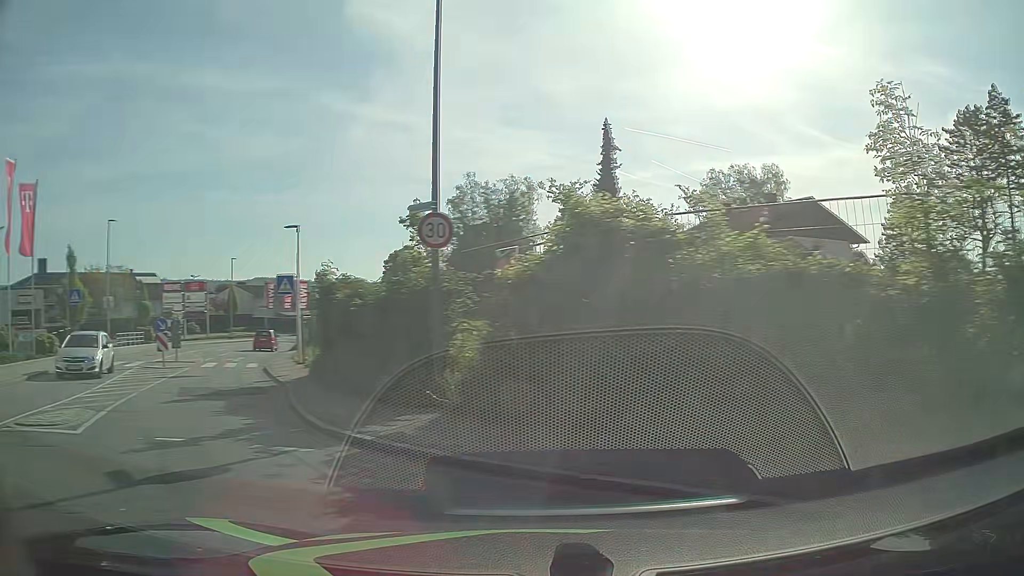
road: tertiary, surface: asphalt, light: Day
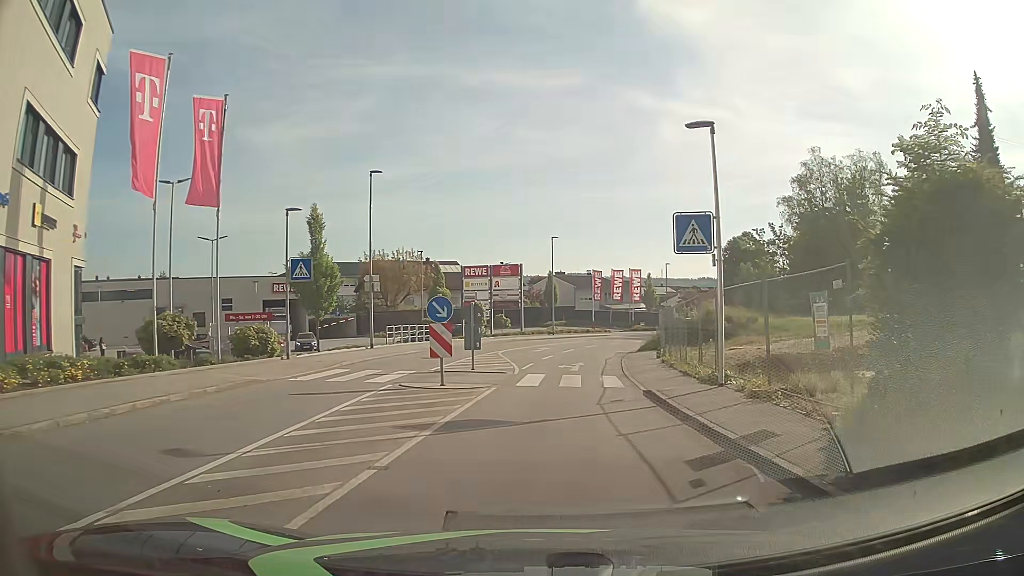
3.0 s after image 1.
(-6.4, +11.6) m; -29°
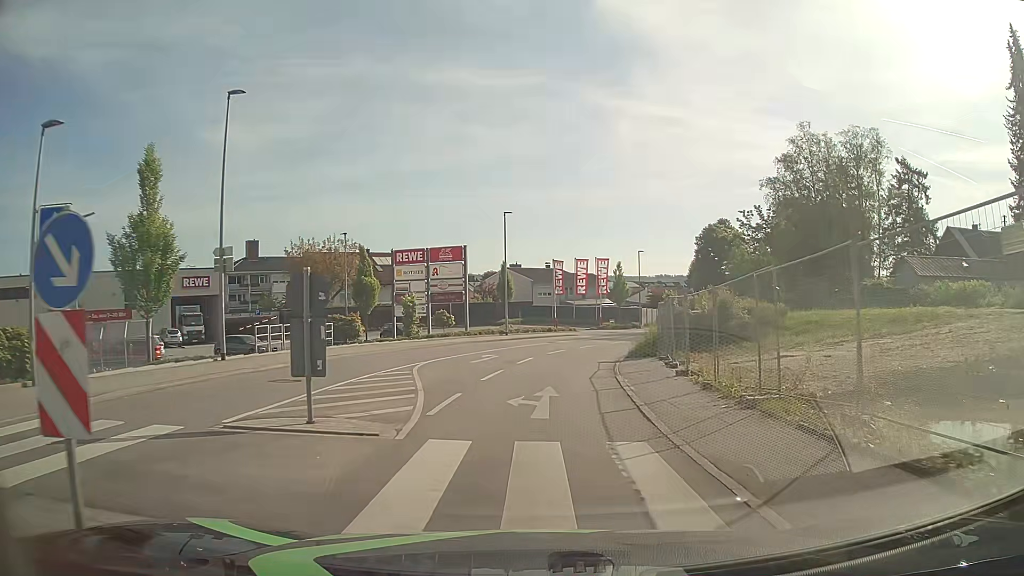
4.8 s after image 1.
(+0.2, +11.7) m; +3°
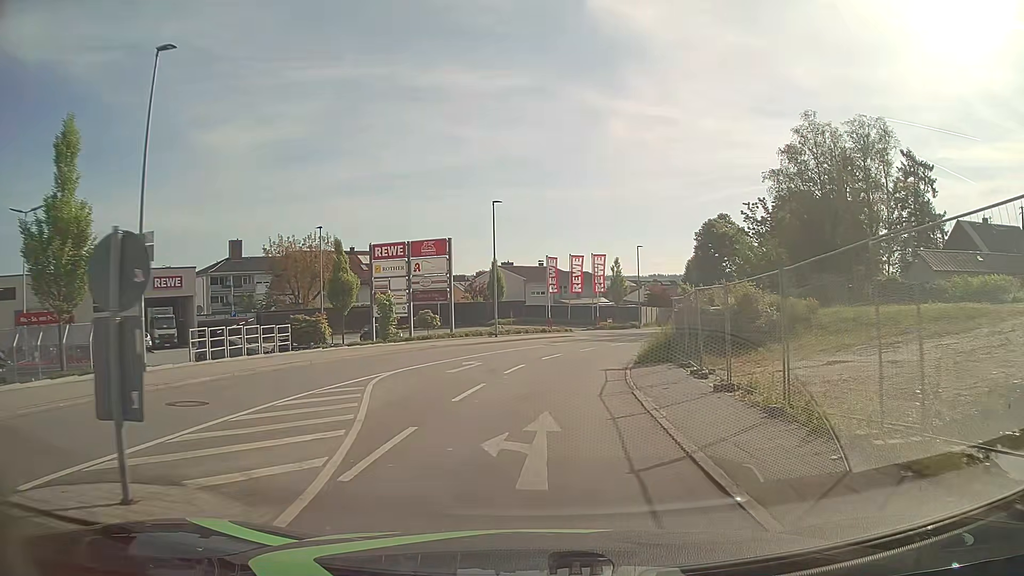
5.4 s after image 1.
(0.0, +4.2) m; 0°
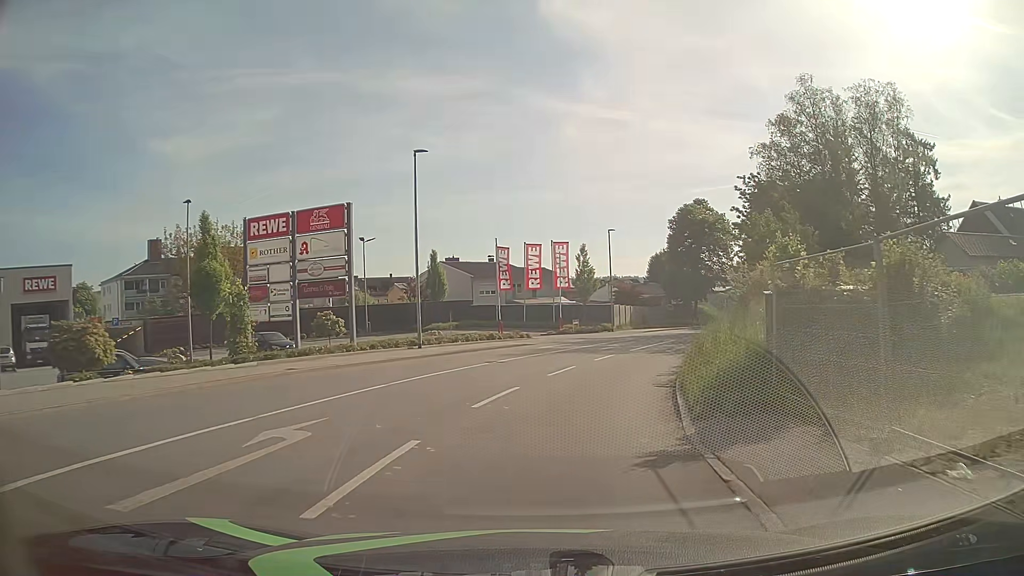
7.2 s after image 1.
(+0.3, +13.1) m; +4°
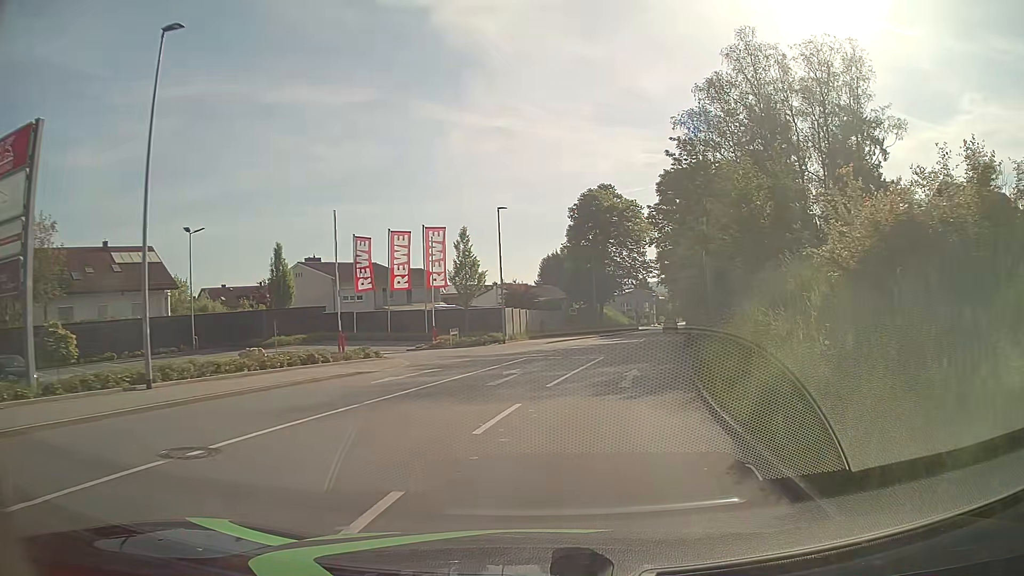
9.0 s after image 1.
(+1.0, +13.8) m; +9°
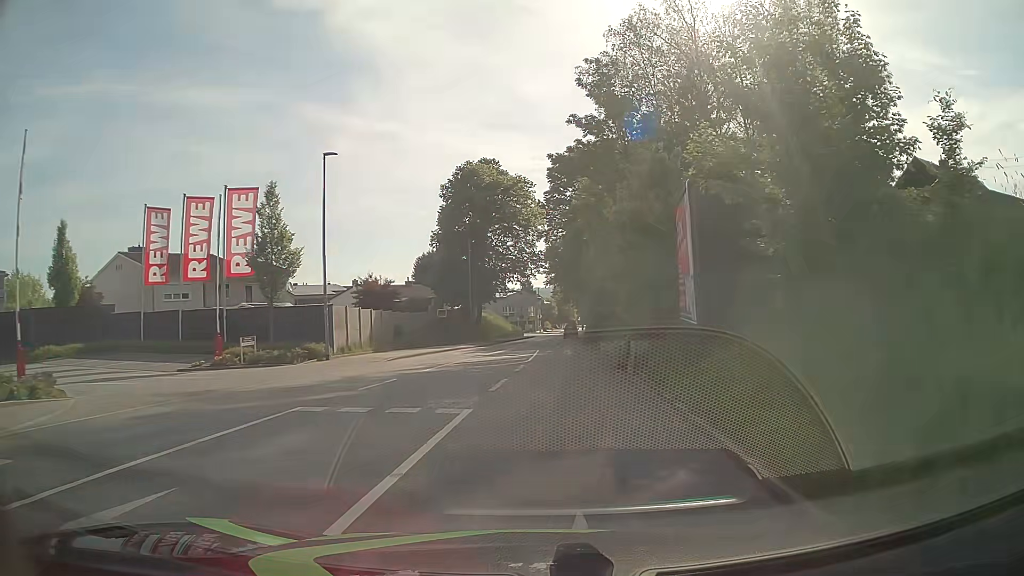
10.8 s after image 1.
(+1.5, +14.1) m; +11°
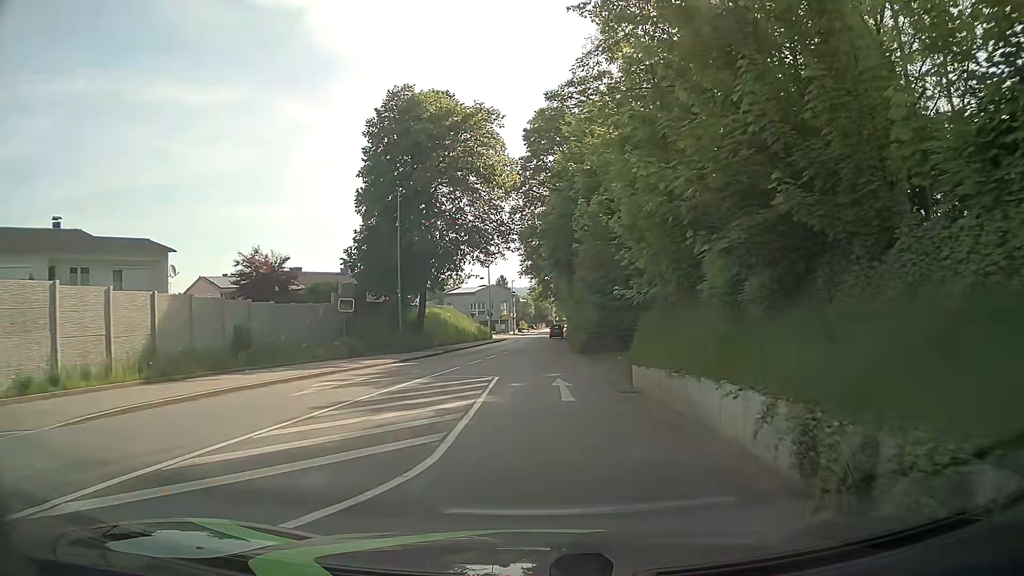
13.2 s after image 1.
(+0.5, +18.5) m; +4°
